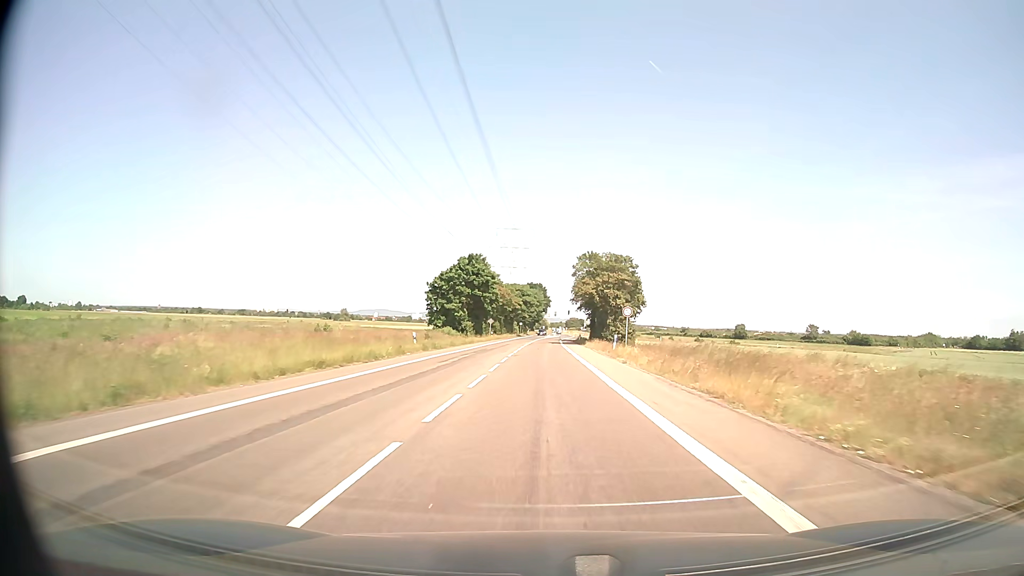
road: secondary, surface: asphalt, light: Day
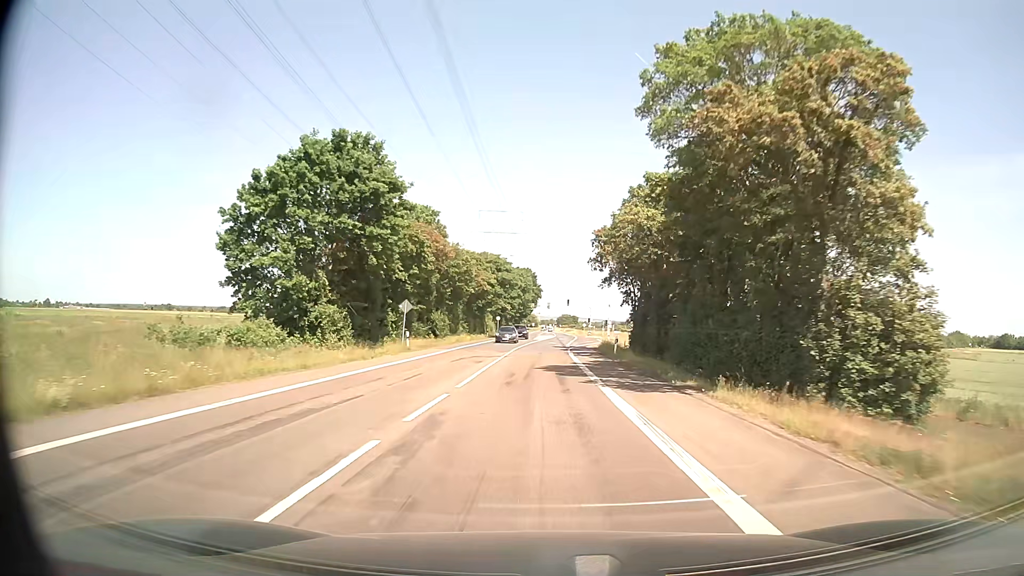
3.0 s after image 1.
(+0.3, +53.1) m; +1°
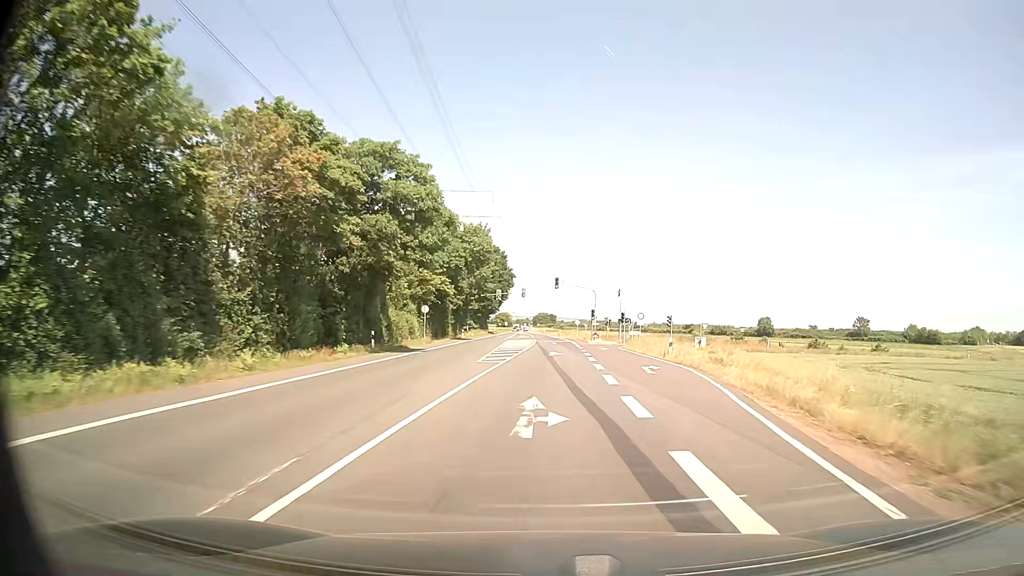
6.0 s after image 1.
(+0.4, +52.5) m; +2°
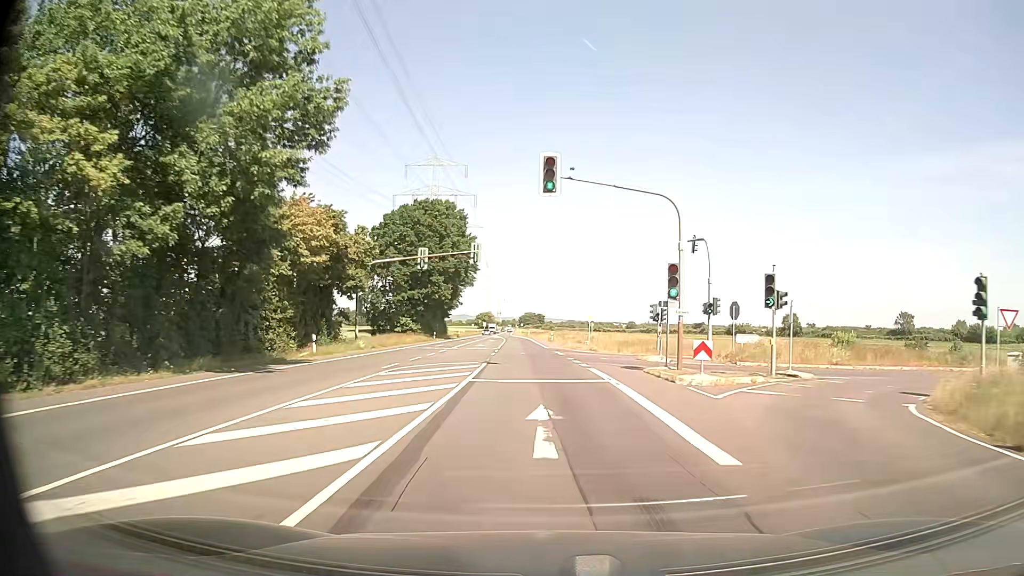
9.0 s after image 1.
(+1.0, +51.9) m; +1°
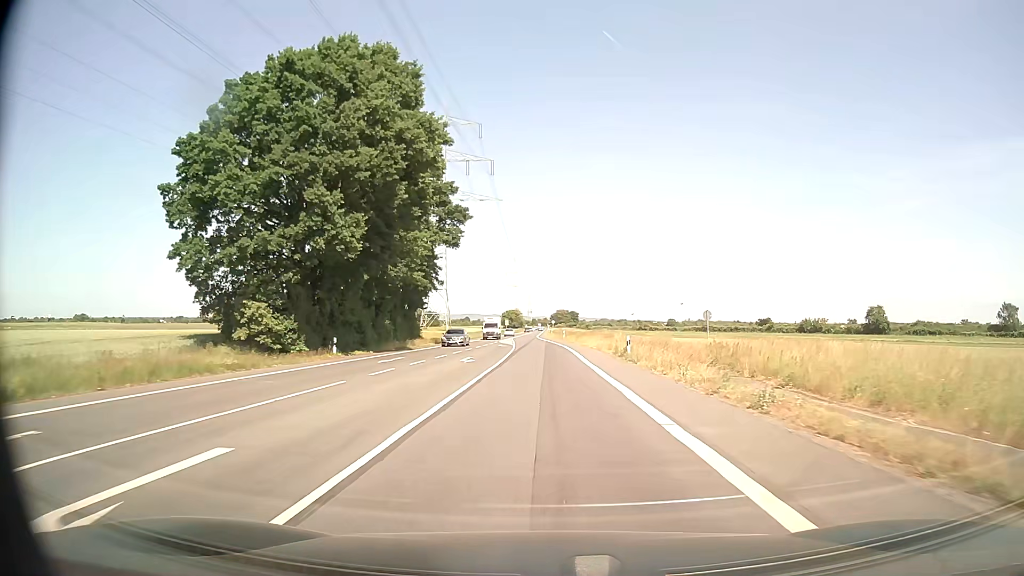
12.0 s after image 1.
(-1.2, +51.6) m; -3°
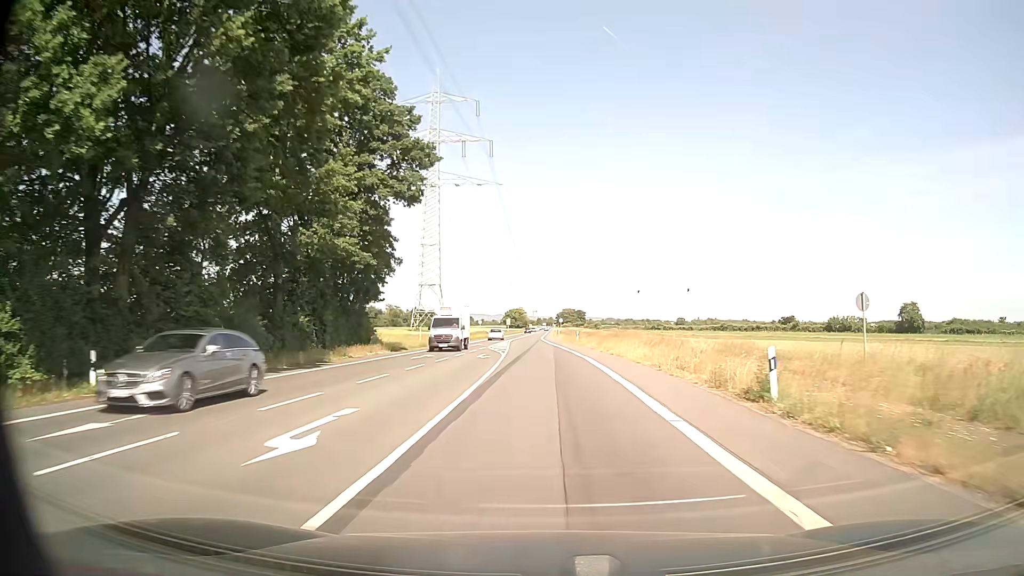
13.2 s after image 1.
(0.0, +20.6) m; 0°
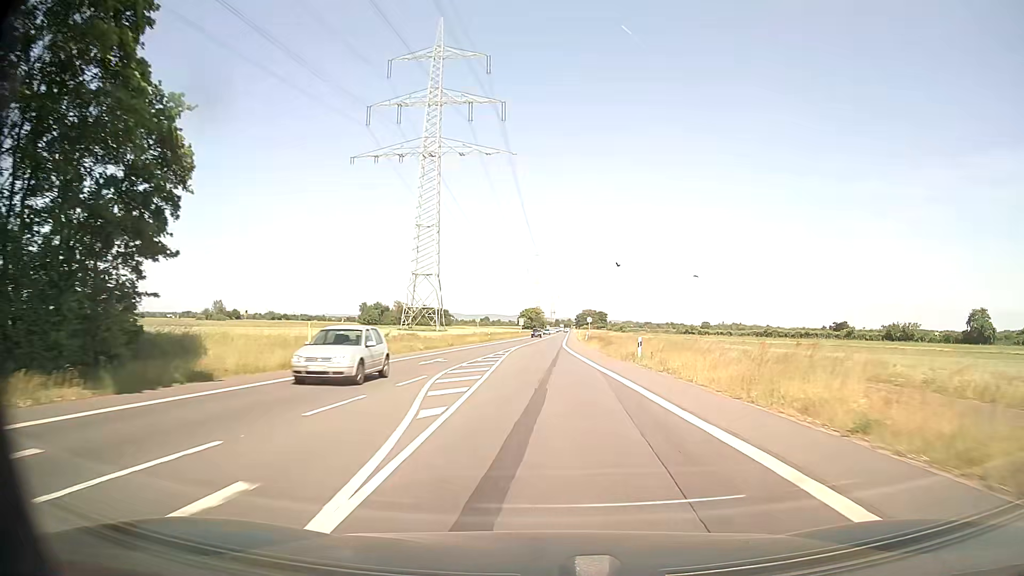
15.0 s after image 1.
(-0.5, +31.0) m; -2°
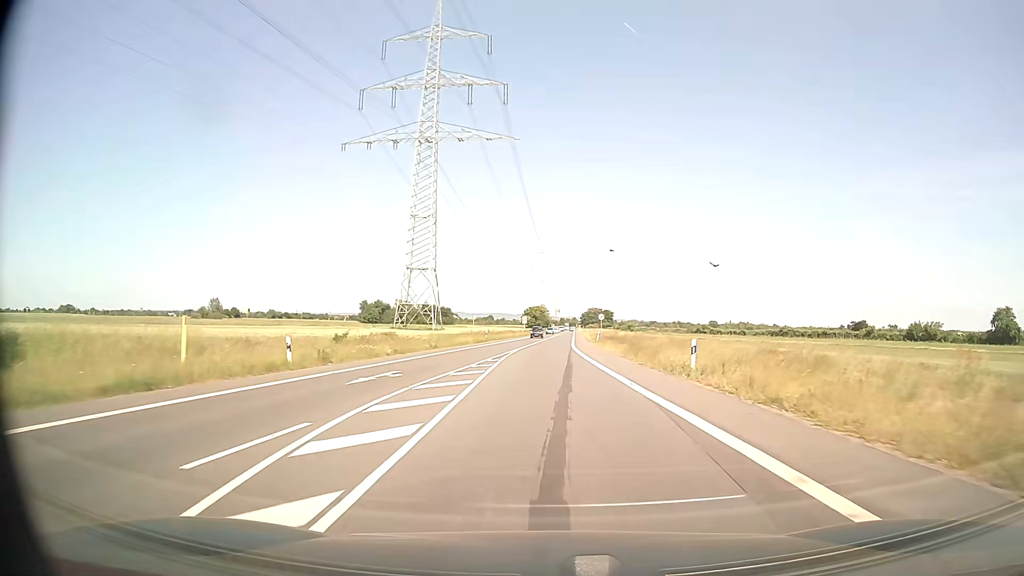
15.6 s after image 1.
(0.0, +10.4) m; 0°
(0, +10) (0, +20) (0, +30) (0, +40) (+1, +50) (+1, +60) (+1, +70) (+2, +80) (+2, +90) (+3, +100) m
